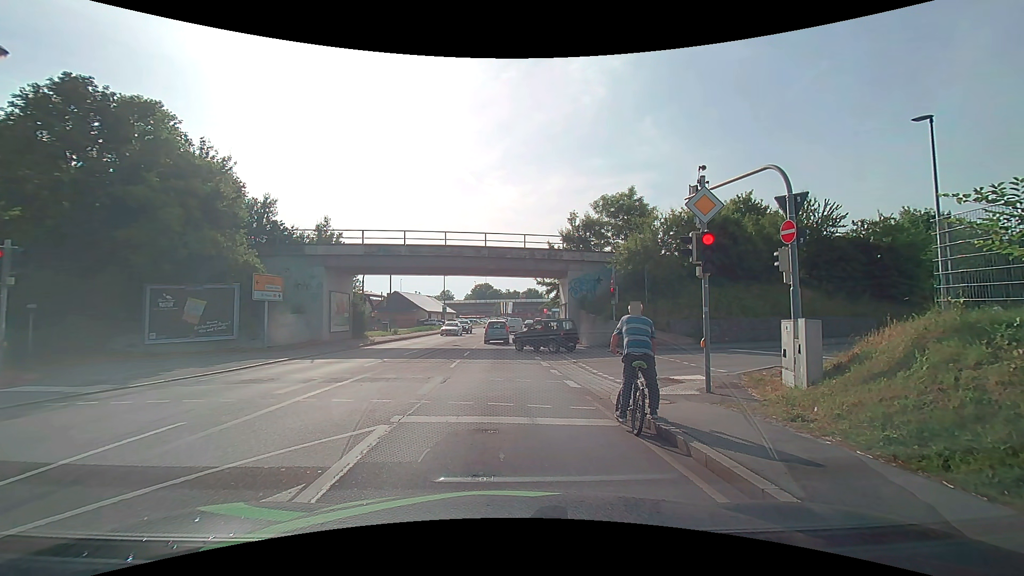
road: primary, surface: asphalt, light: Day
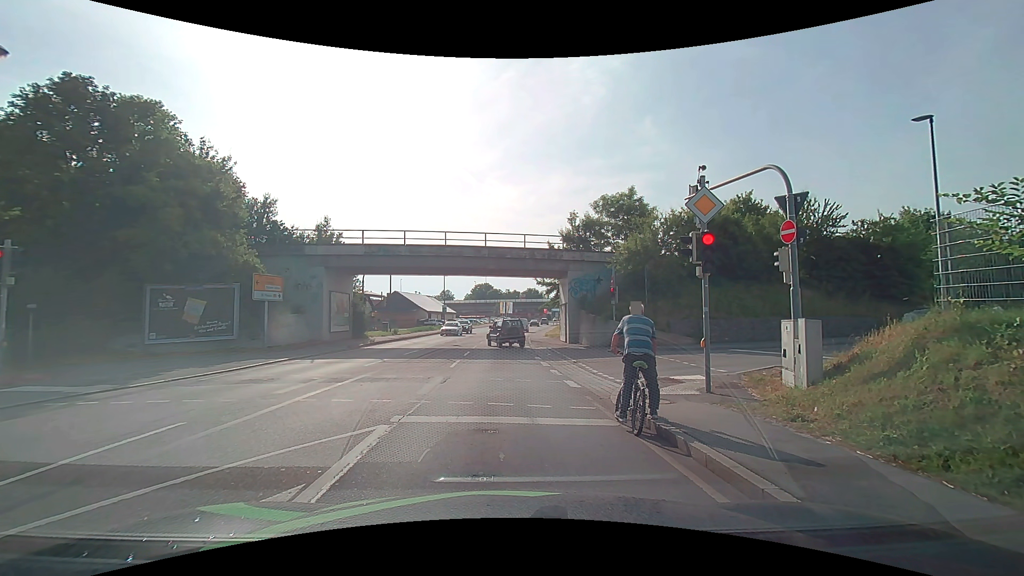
(0.0, 0.0) m; 0°
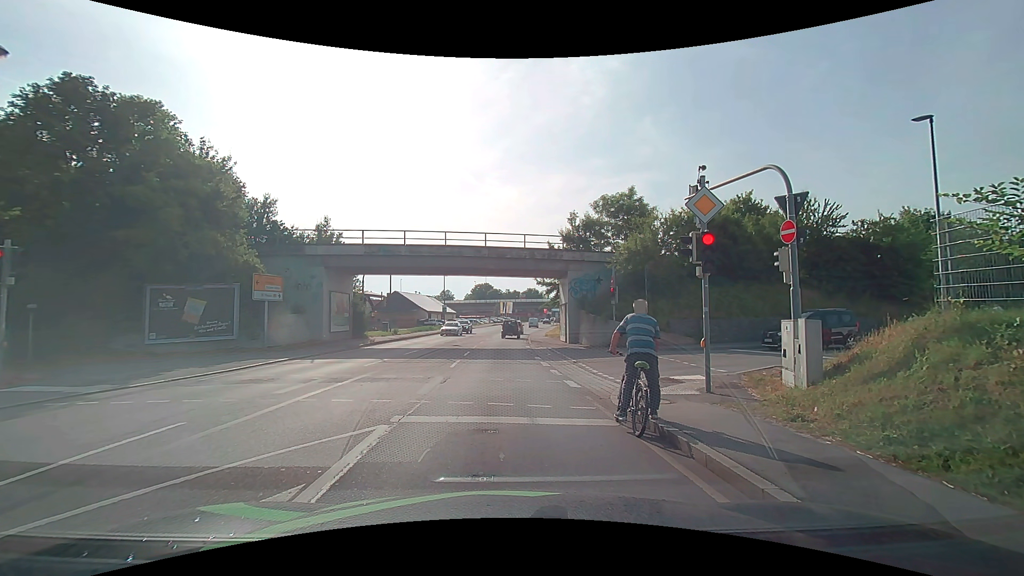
(0.0, 0.0) m; 0°
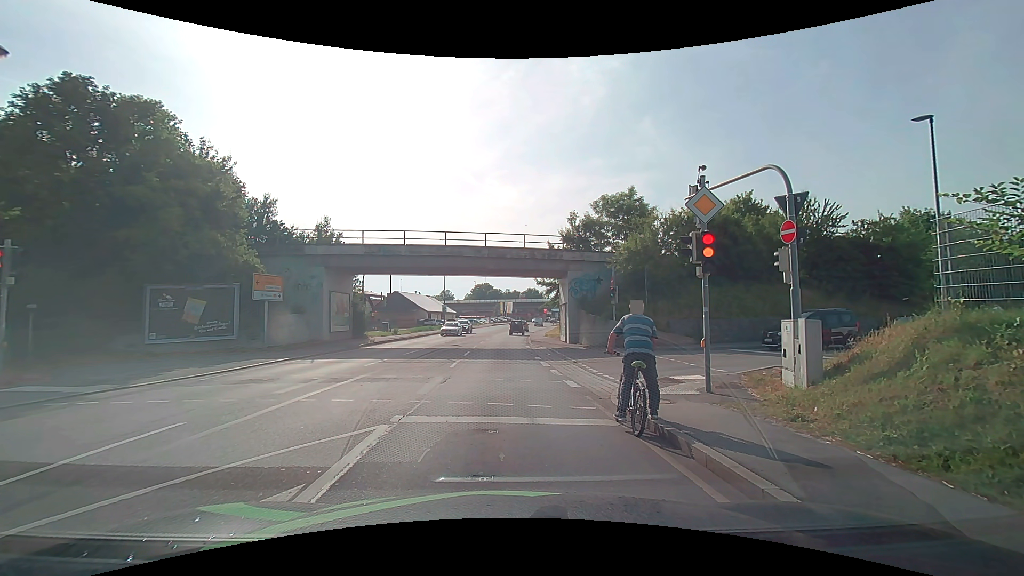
(0.0, 0.0) m; 0°
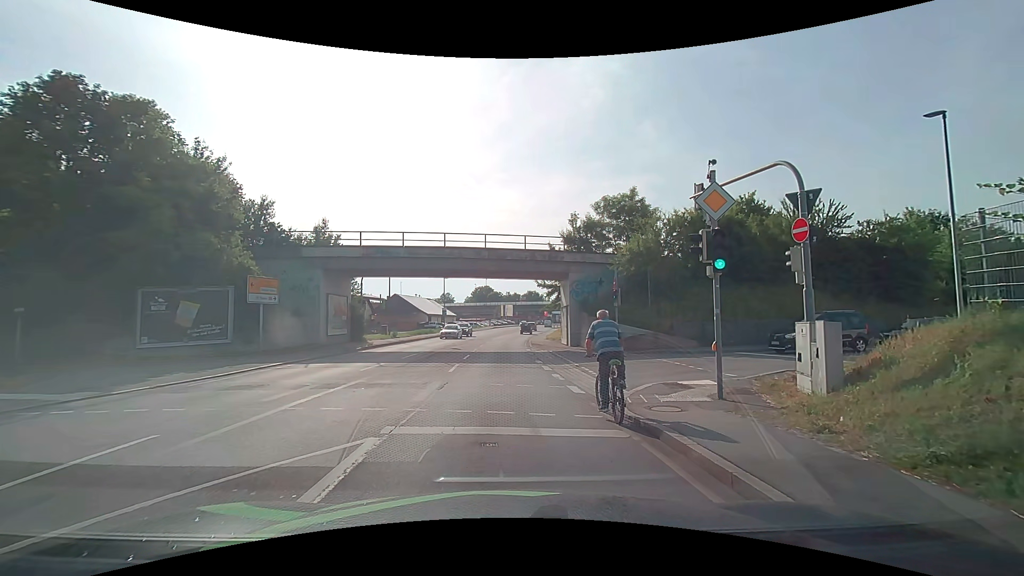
(0.0, +0.6) m; 0°
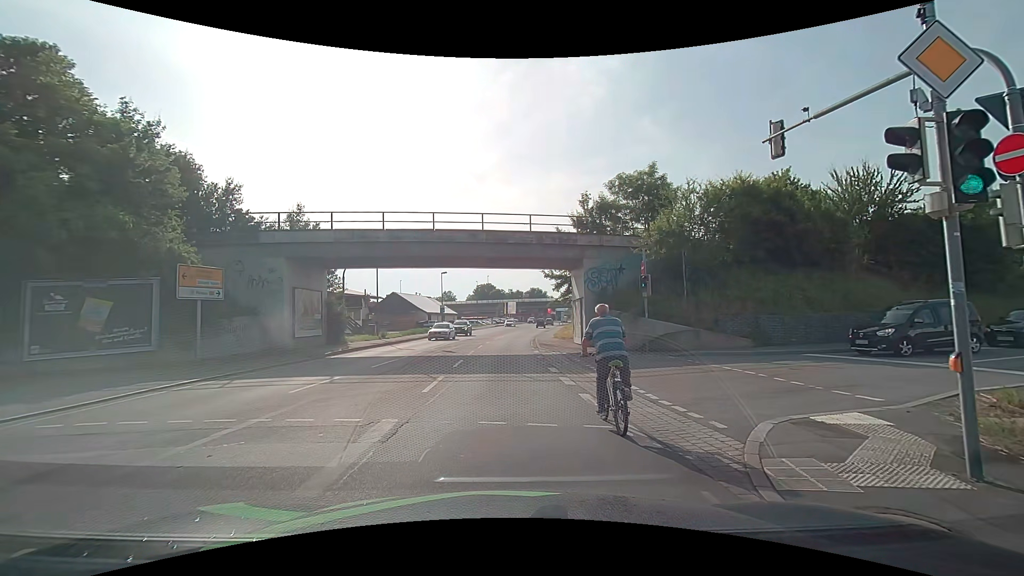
(0.0, +5.4) m; 0°
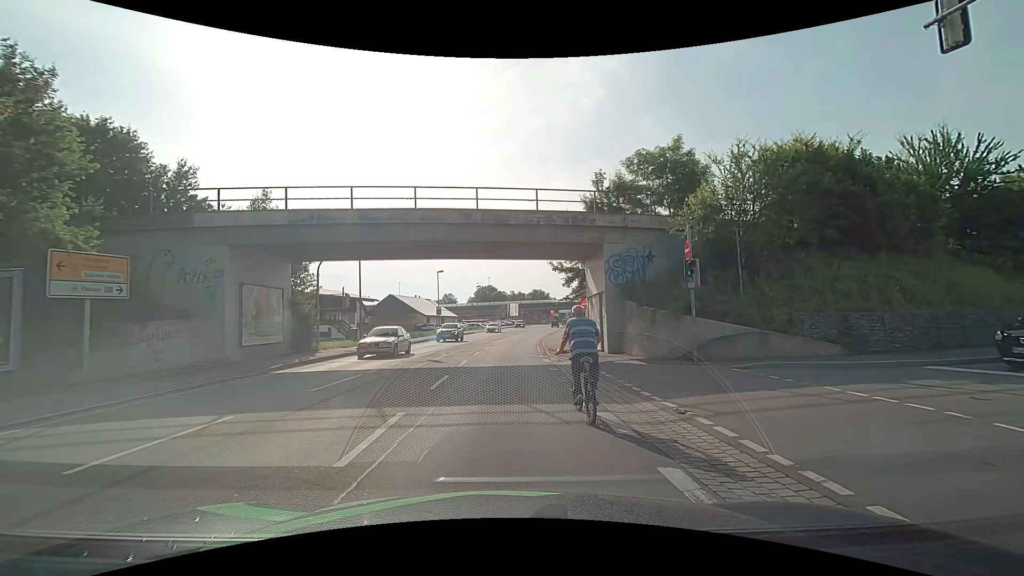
(0.0, +5.4) m; -1°
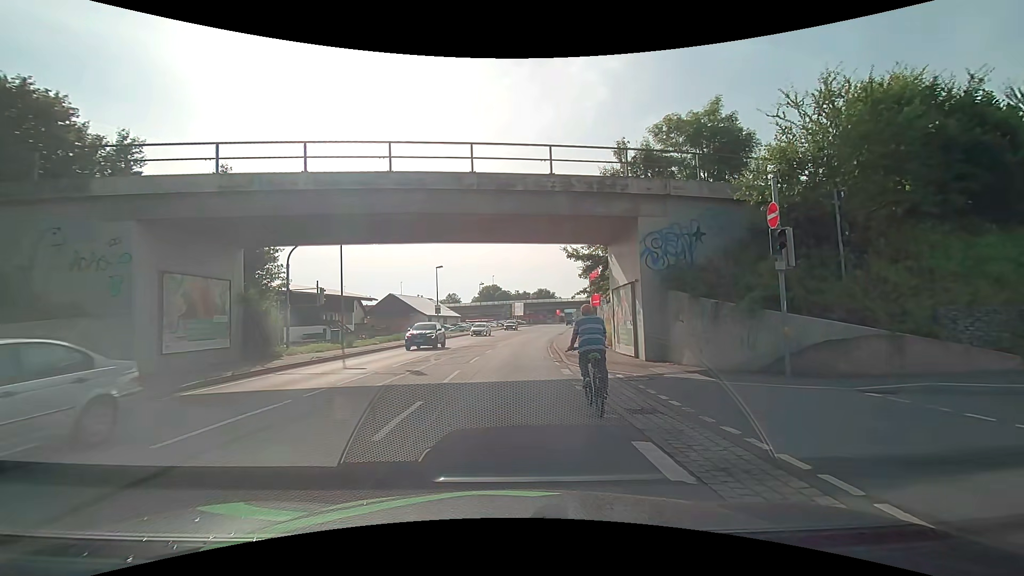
(0.0, +5.1) m; +1°
(0, +10) (0, +20) (0, +30) (+1, +40) (+2, +50) (+3, +60) (+3, +70) (+4, +80) (+4, +90) (+6, +100) m
